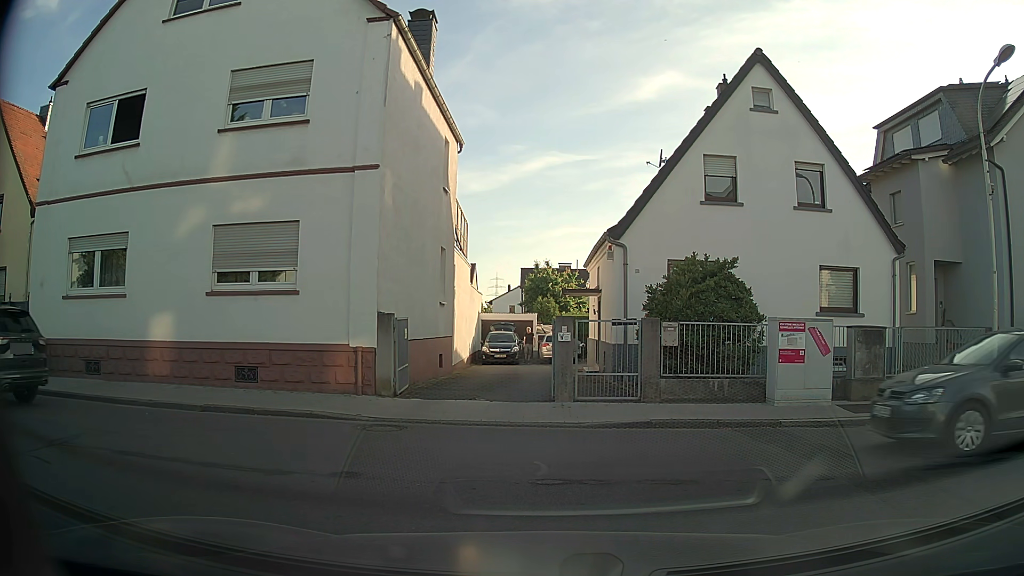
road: residential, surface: asphalt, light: Day
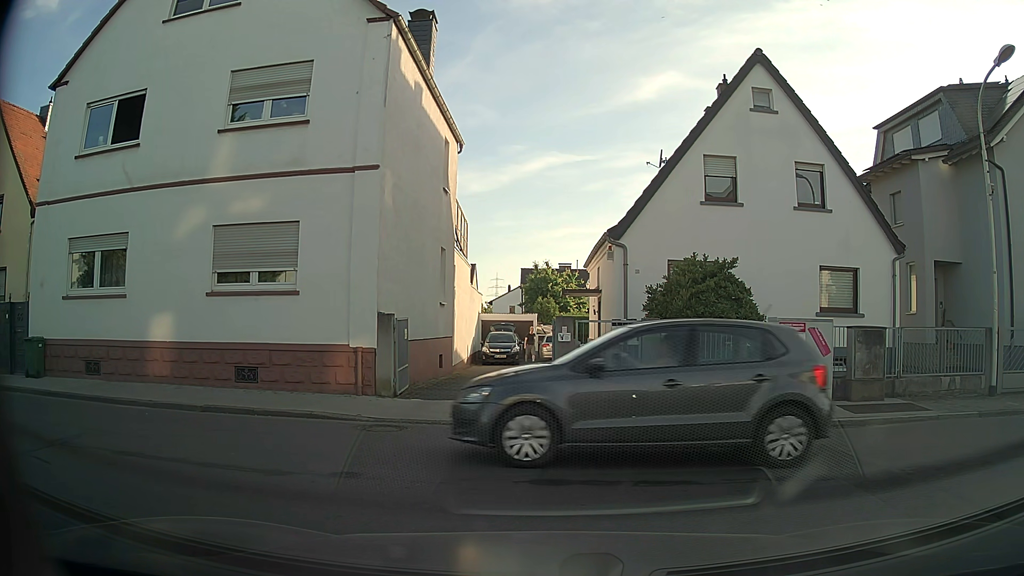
(0.0, 0.0) m; 0°
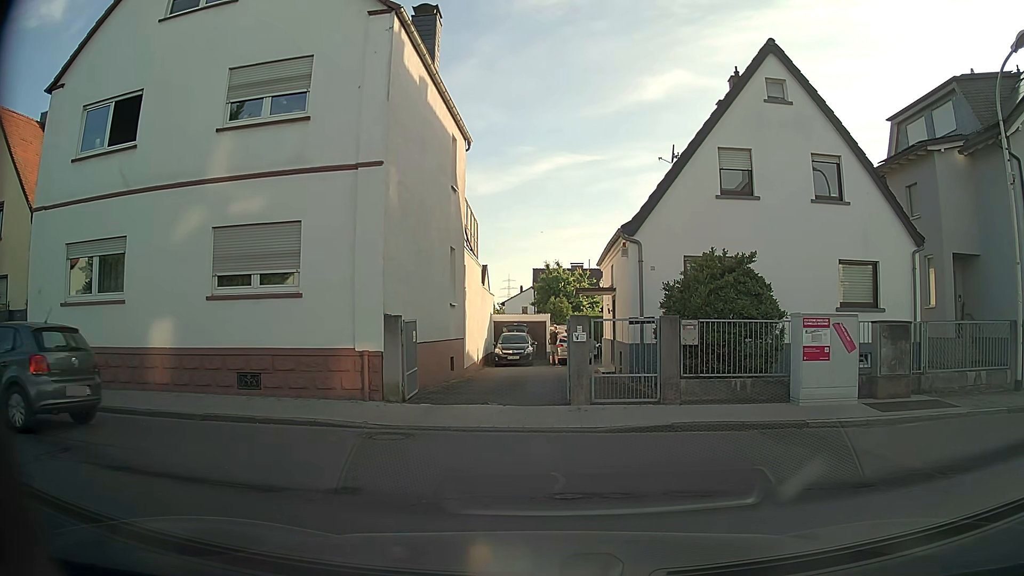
(0.0, +0.6) m; 0°
